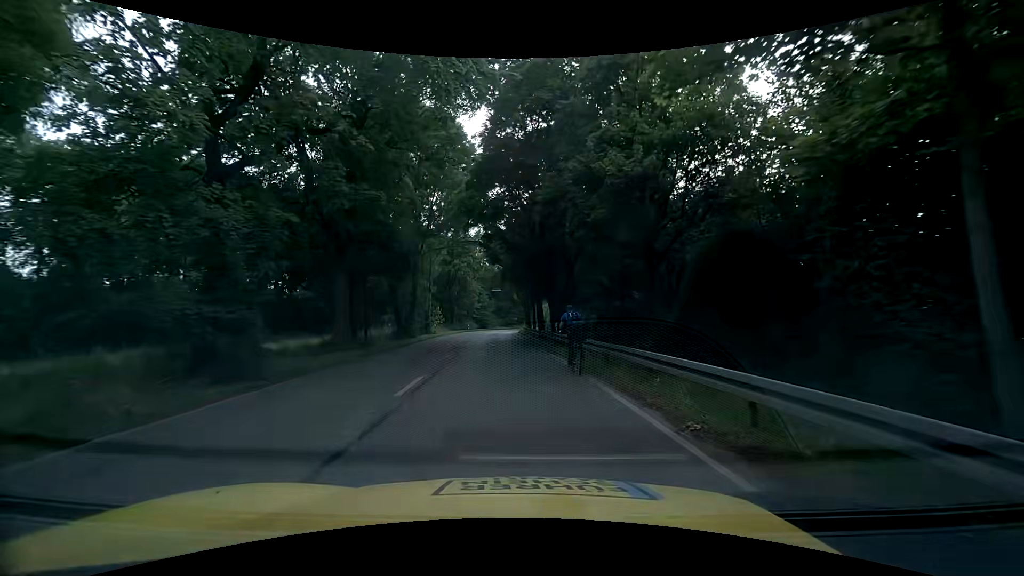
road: tertiary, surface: asphalt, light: Day
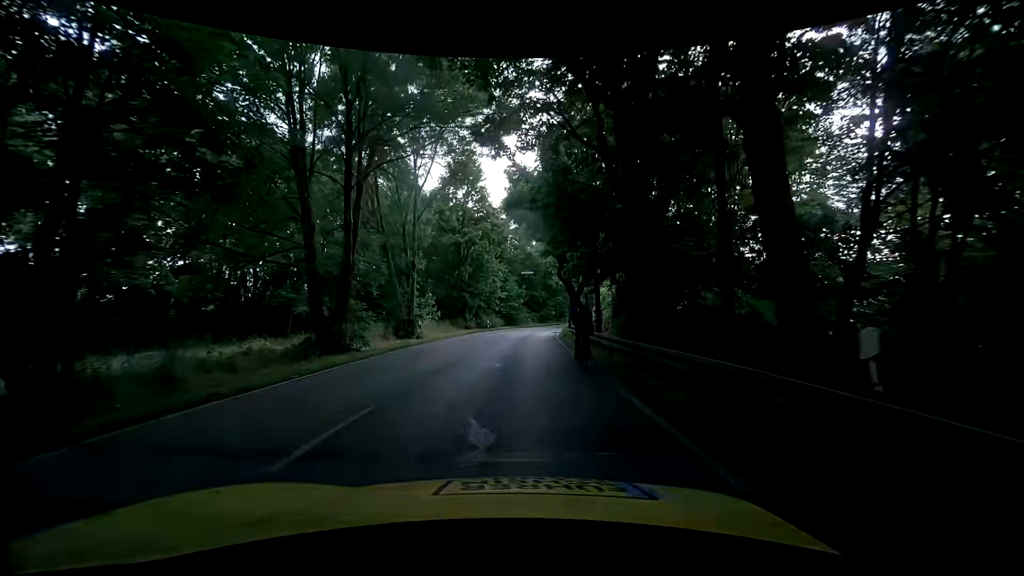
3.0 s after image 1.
(-0.6, +22.2) m; -3°
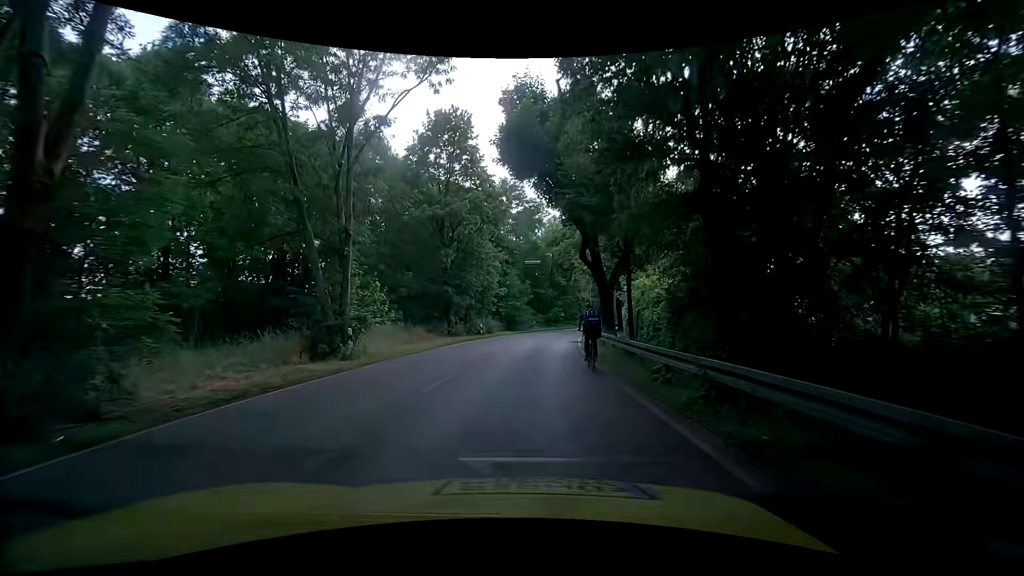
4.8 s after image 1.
(-0.4, +13.2) m; 0°
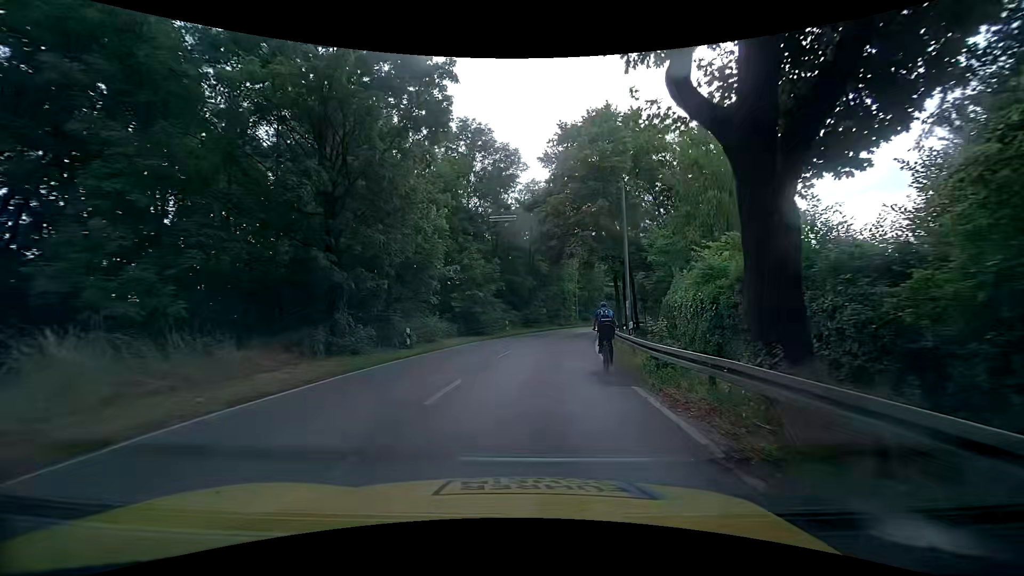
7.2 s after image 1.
(0.0, +18.8) m; +1°
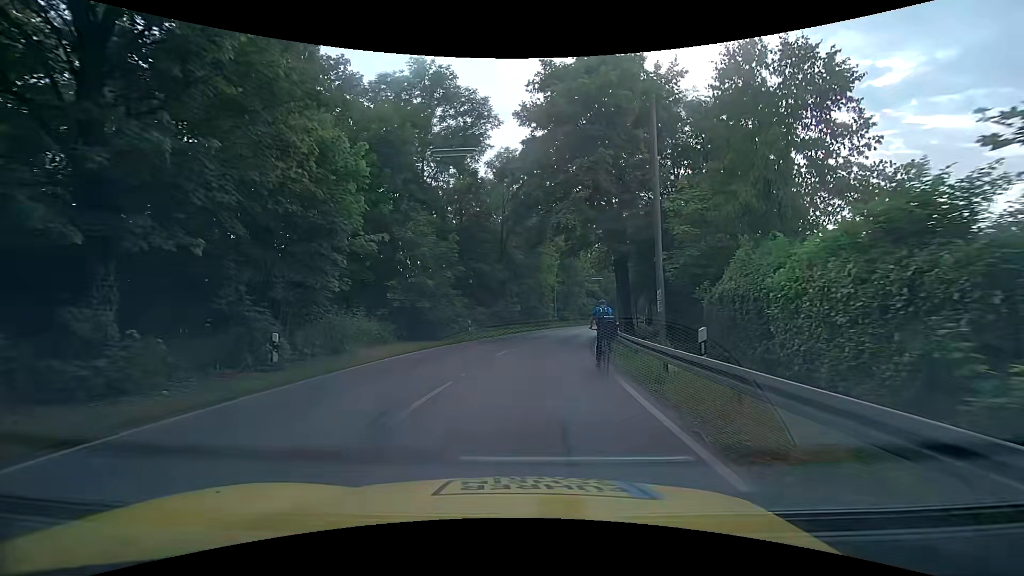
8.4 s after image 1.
(+0.5, +9.7) m; +4°
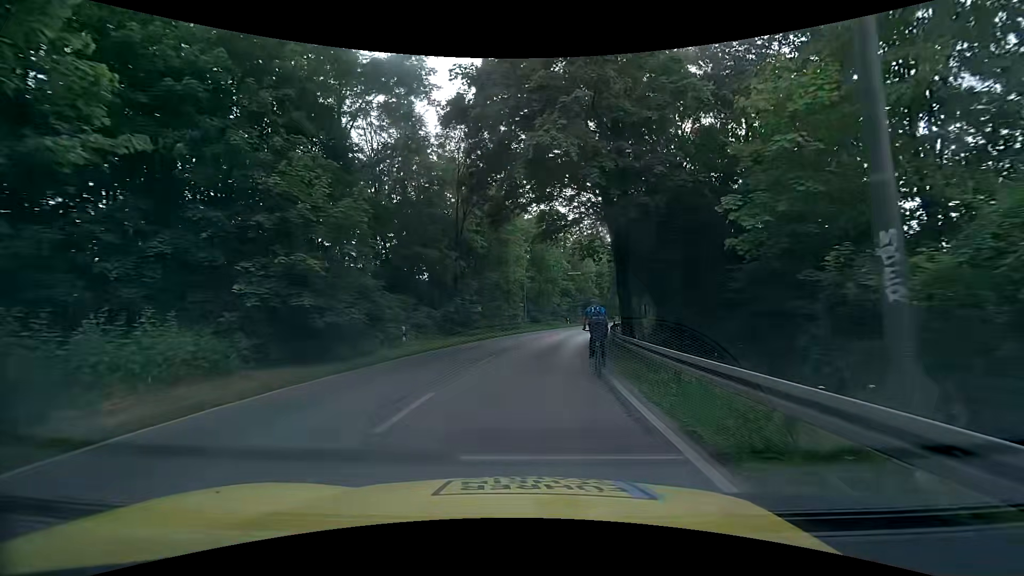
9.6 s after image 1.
(+0.3, +10.0) m; +3°
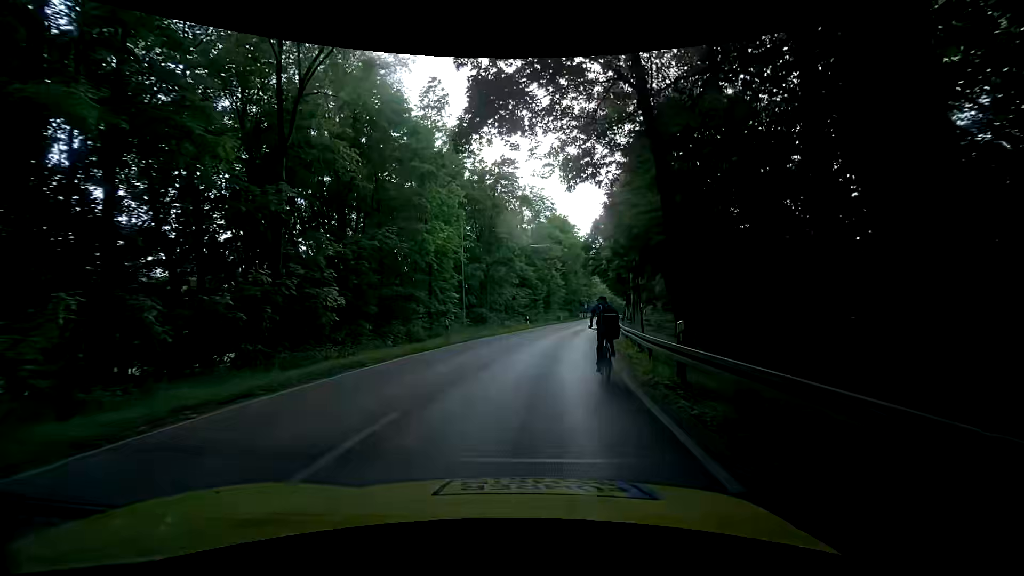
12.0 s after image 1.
(+1.0, +19.5) m; +5°
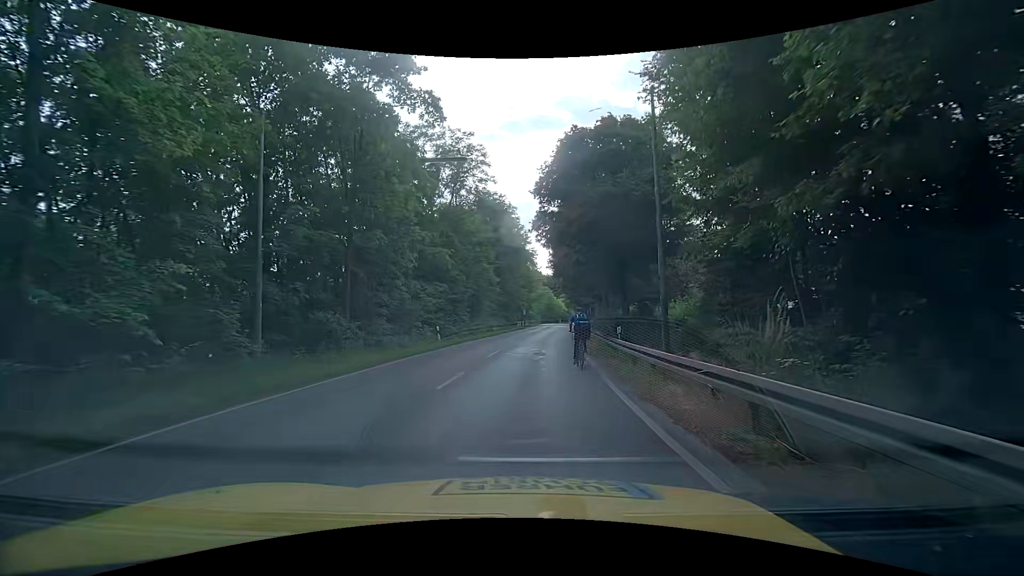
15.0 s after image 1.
(+1.3, +20.1) m; +5°
(+1, +10) (+2, +20) (+3, +30) (+4, +40) (+5, +50) (+7, +60) (+8, +69) (+10, +79) (+11, +89) (+13, +99) m
